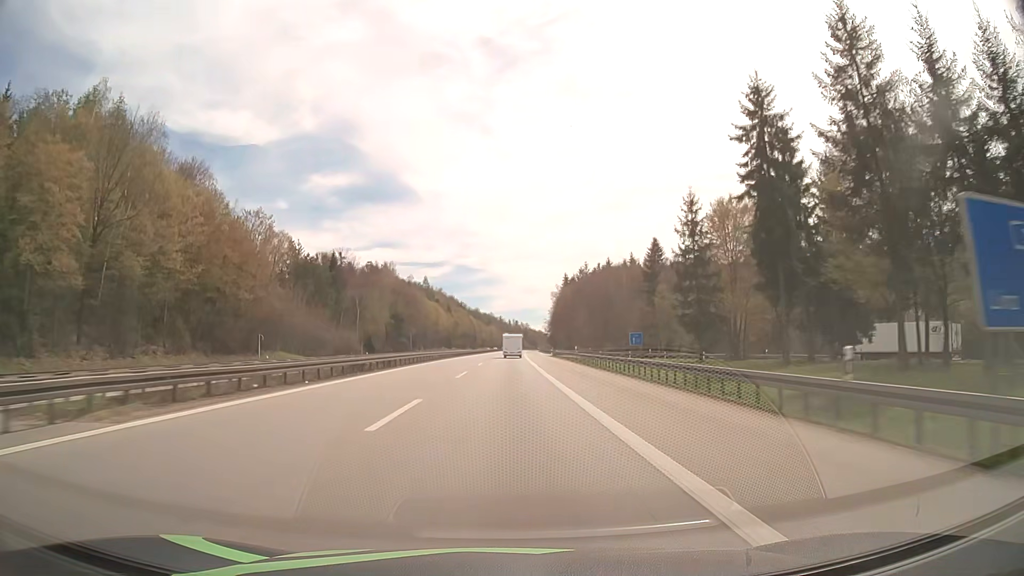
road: motorway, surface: asphalt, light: Day
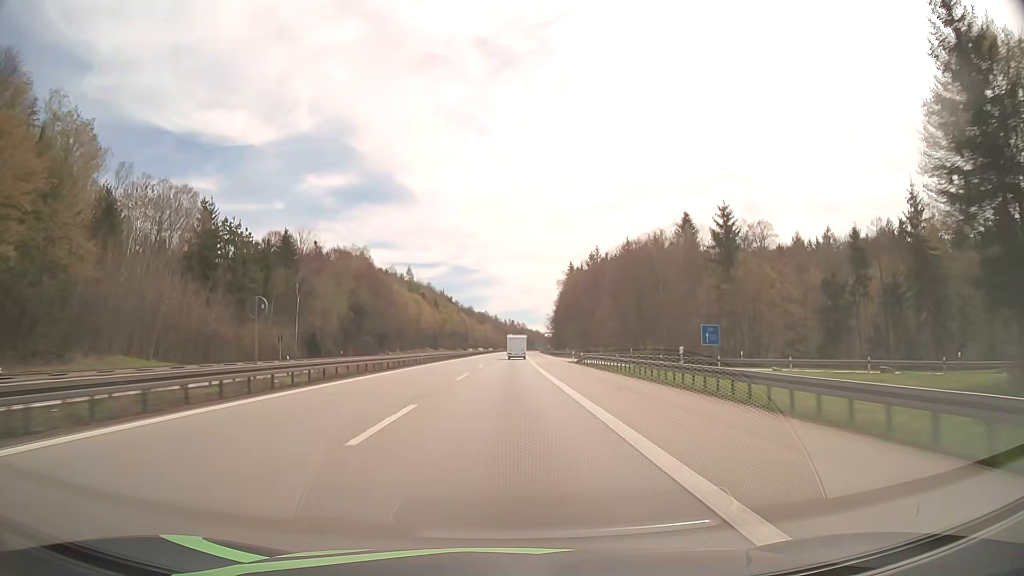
(+0.1, +37.6) m; 0°
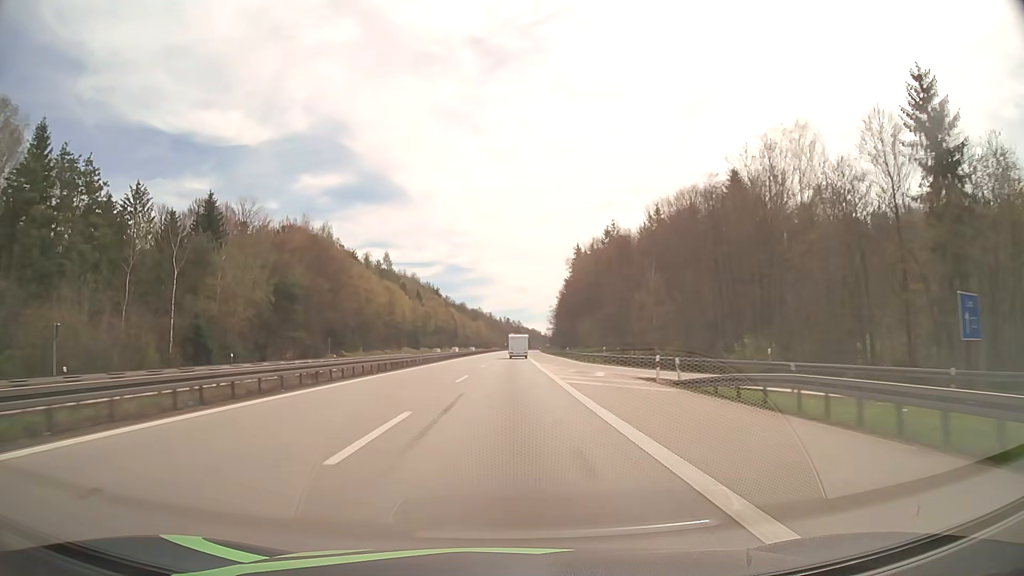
(+0.1, +37.6) m; 0°
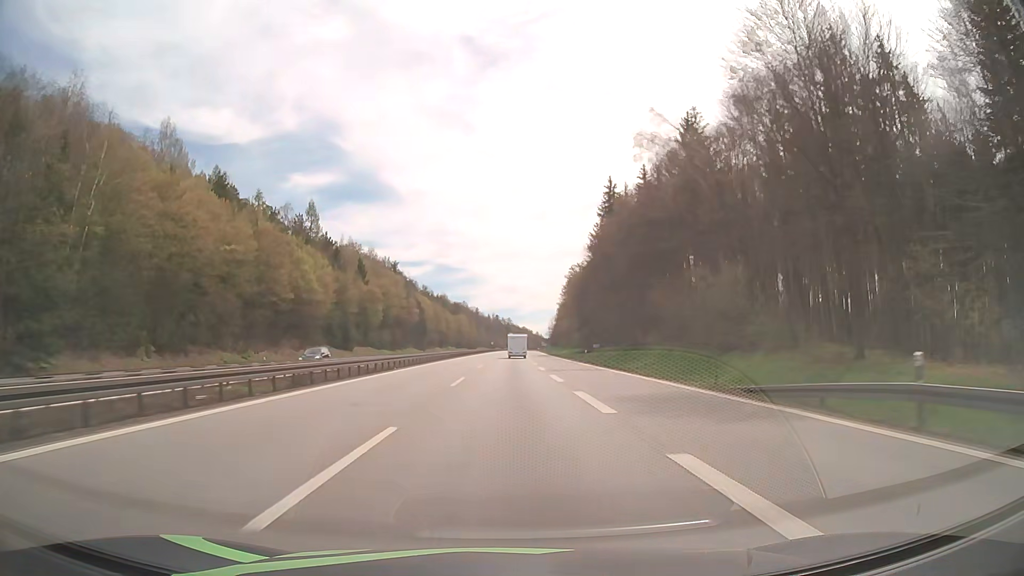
(+0.6, +75.2) m; +1°
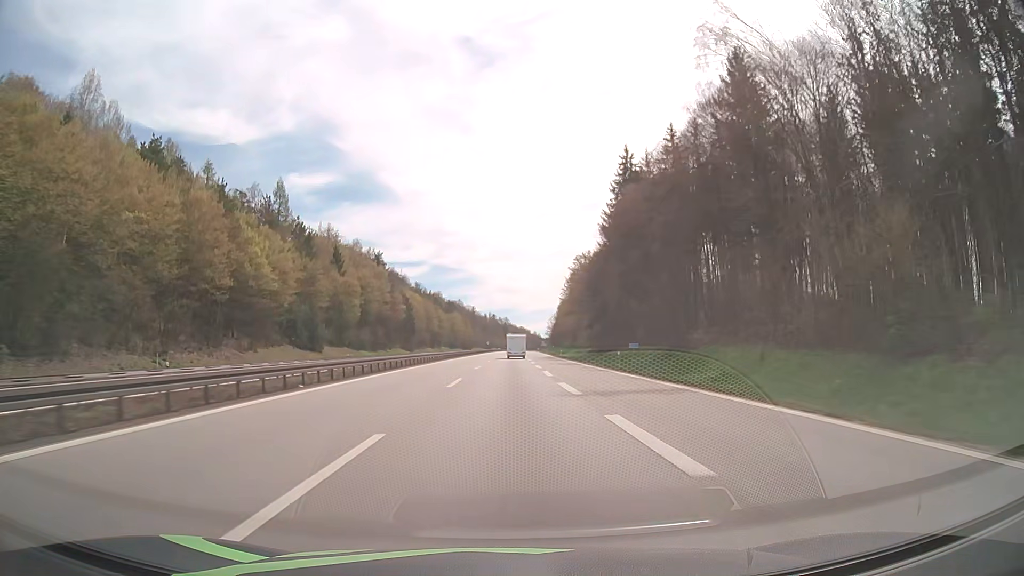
(0.0, +18.8) m; 0°
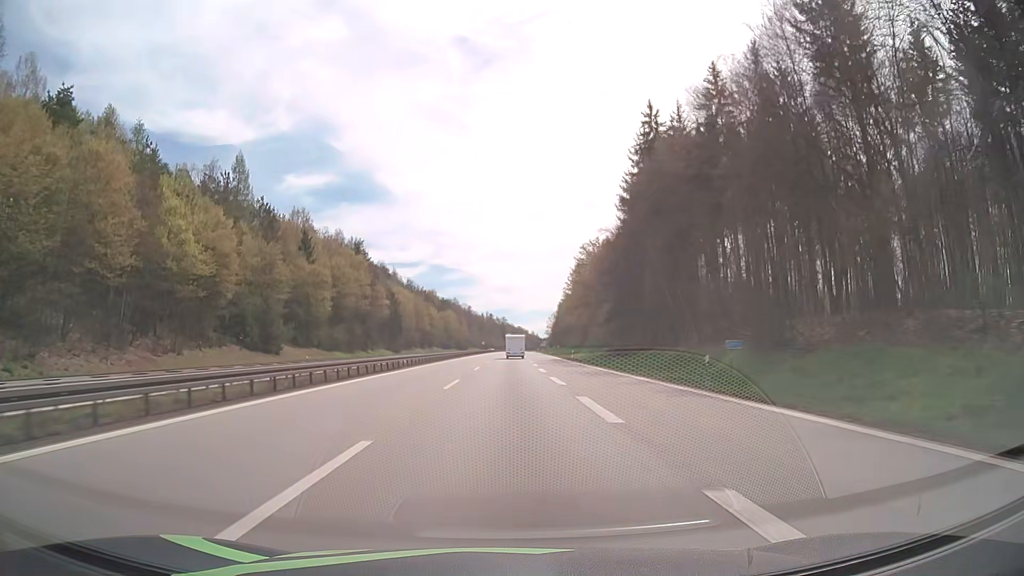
(0.0, +18.8) m; 0°
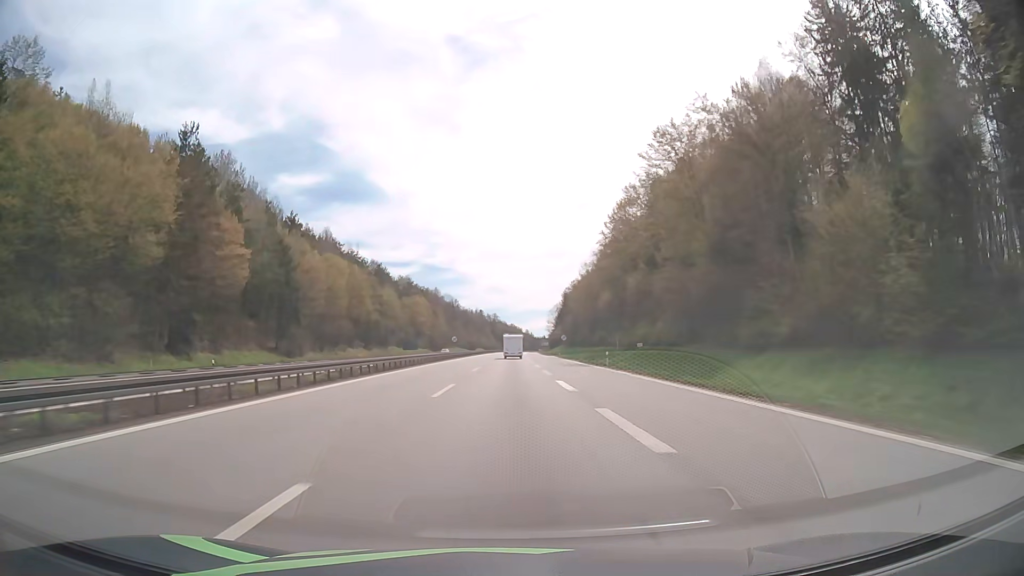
(+0.4, +75.7) m; +1°
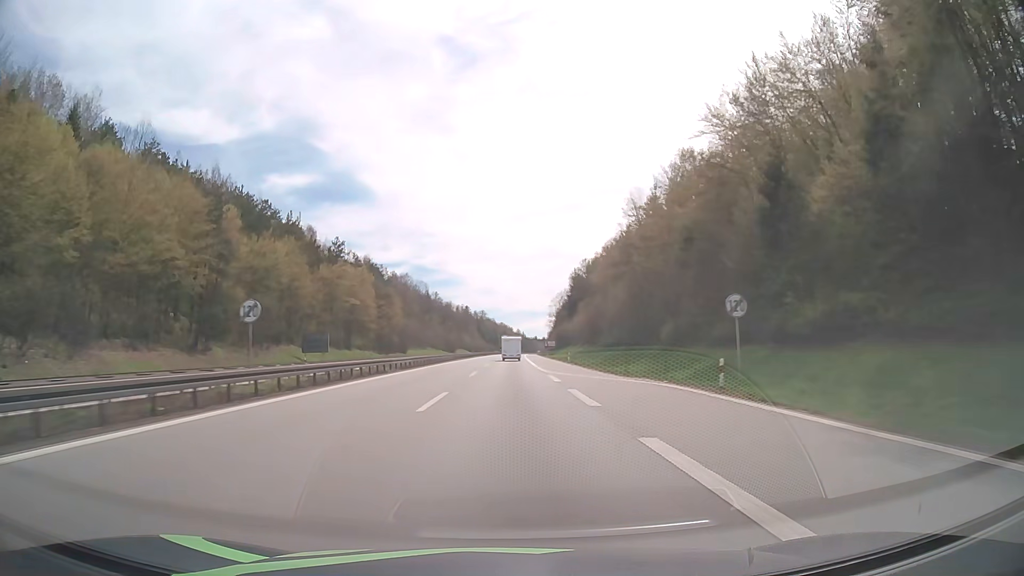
(+0.6, +76.5) m; +1°
(0, +10) (0, +20) (0, +30) (0, +40) (0, +50) (0, +60) (+1, +70) (+1, +80) (+1, +90) (+1, +100) m
